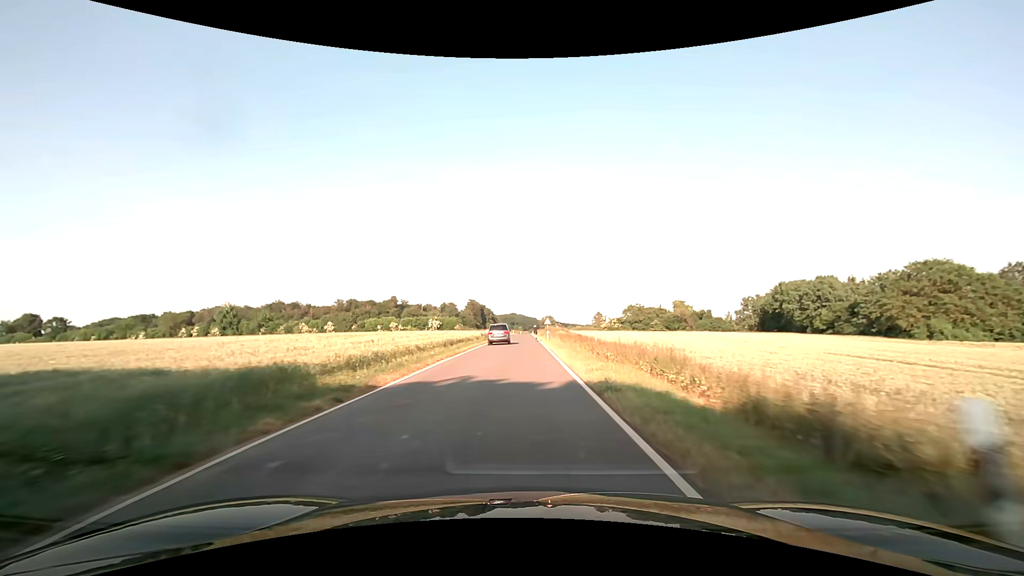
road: tertiary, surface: asphalt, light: Day
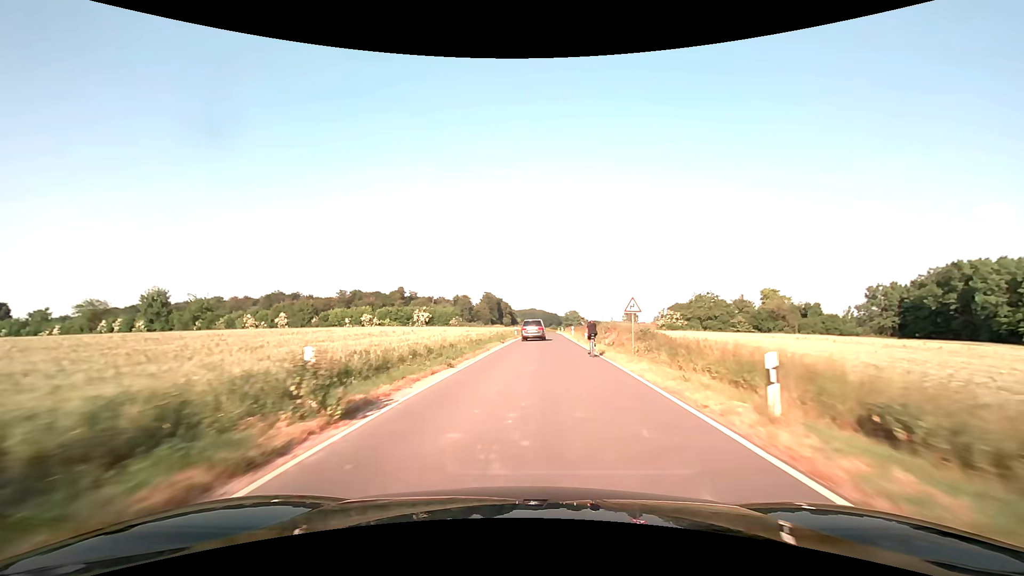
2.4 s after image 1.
(-0.7, +45.2) m; -2°
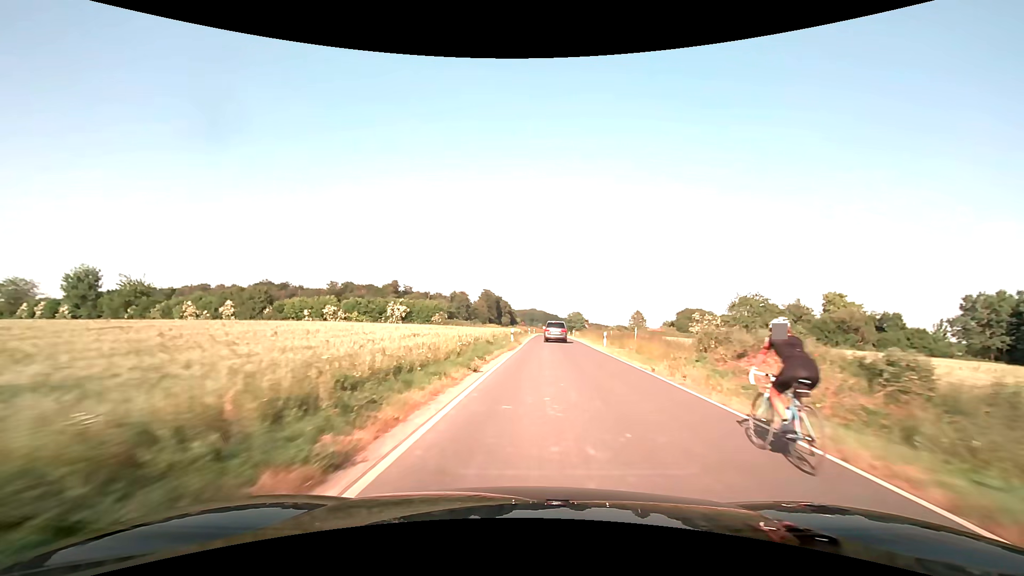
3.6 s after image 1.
(-0.1, +22.1) m; 0°
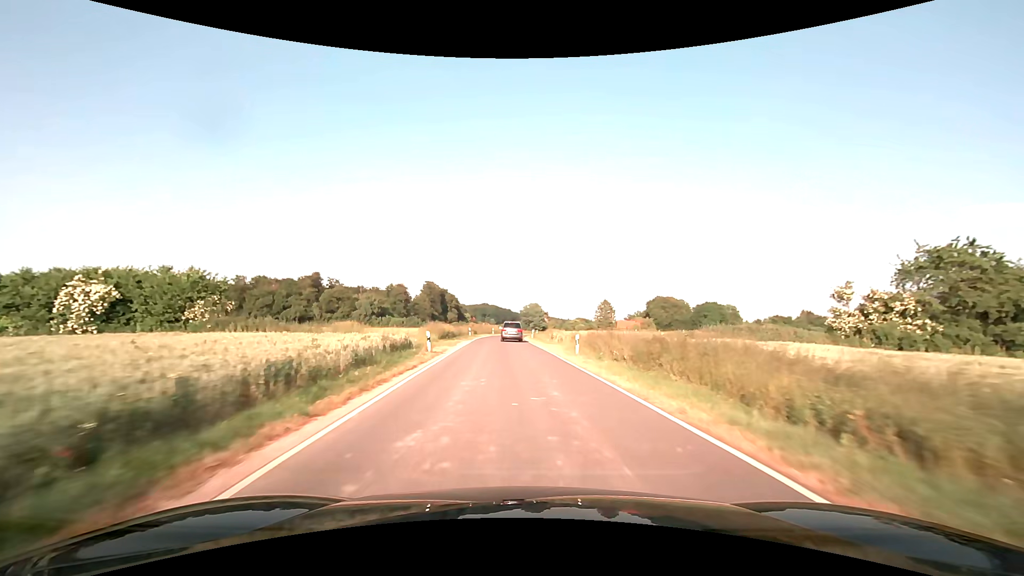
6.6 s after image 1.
(+3.0, +53.6) m; +5°
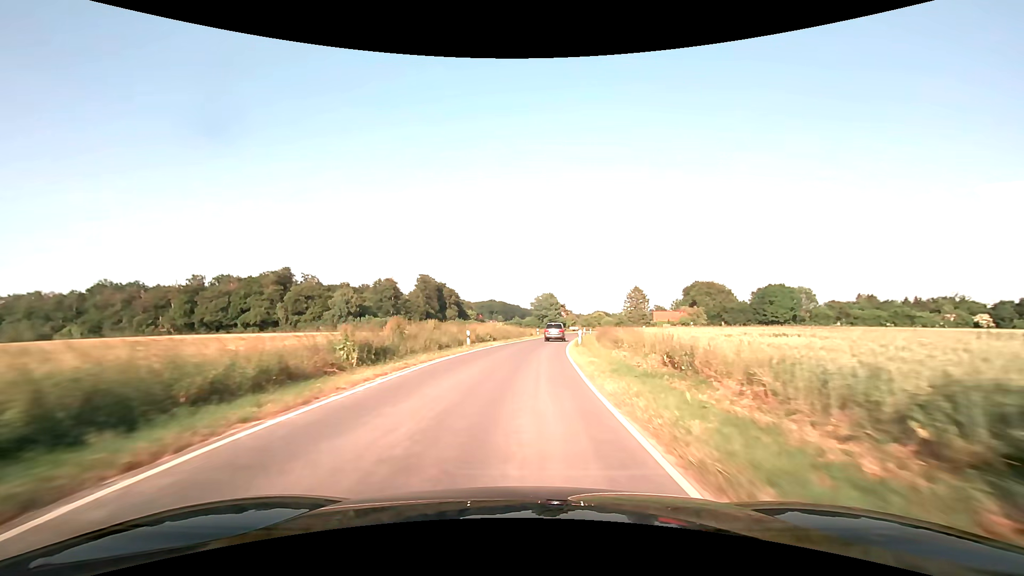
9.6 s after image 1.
(-1.0, +52.4) m; -1°
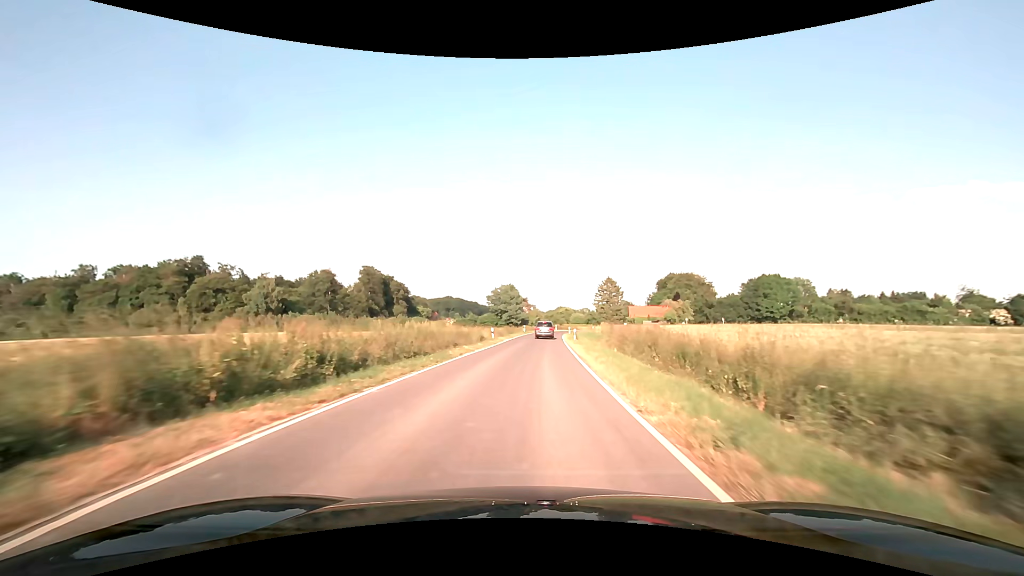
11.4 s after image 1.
(+1.1, +31.7) m; +5°
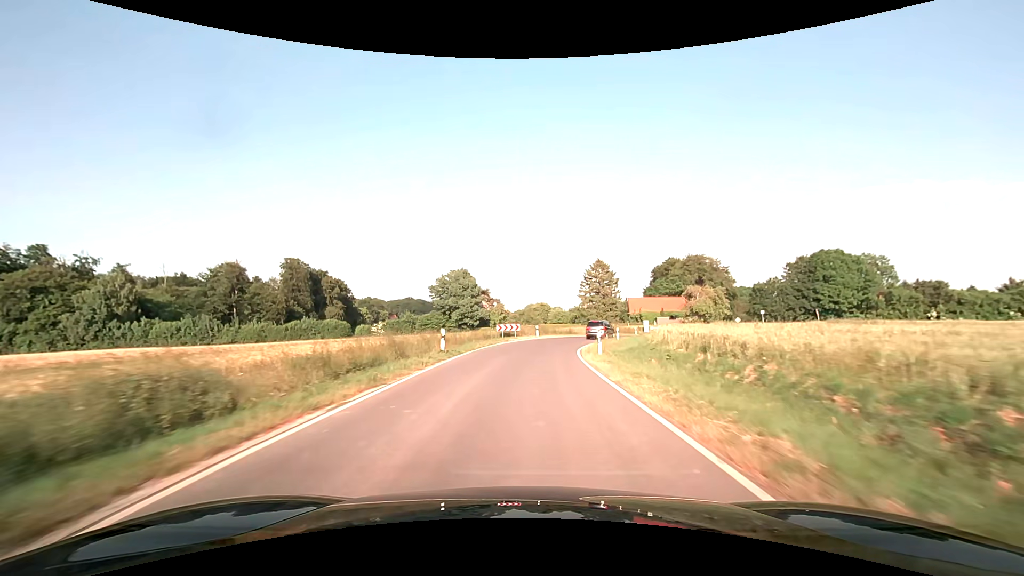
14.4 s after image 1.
(+2.3, +51.4) m; +4°
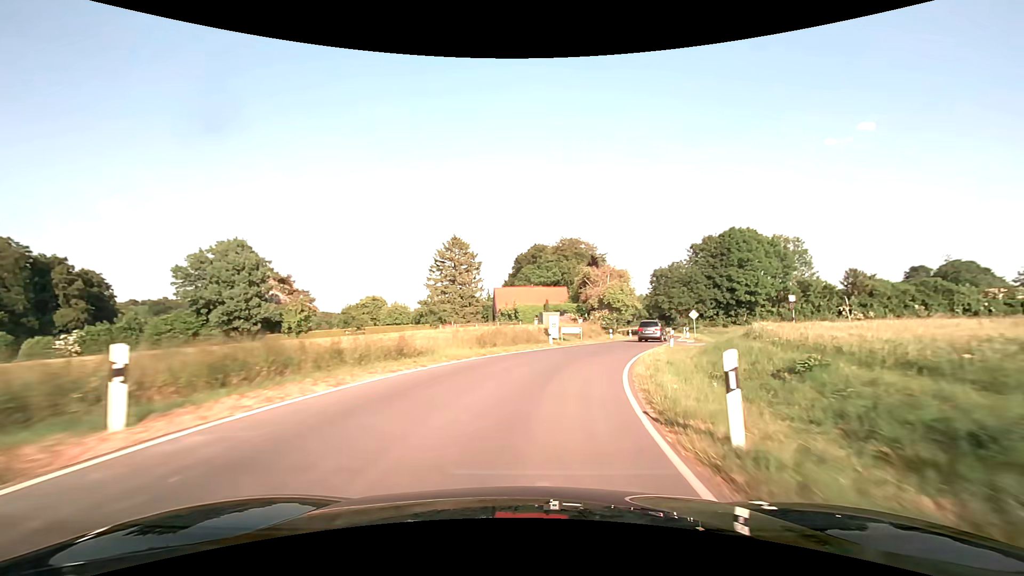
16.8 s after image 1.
(+3.4, +38.8) m; +16°
(+1, +10) (+3, +20) (+6, +29) (+10, +38) (+13, +48) (+17, +57) (+20, +67) (+22, +77) (+23, +87) (+23, +97) m
